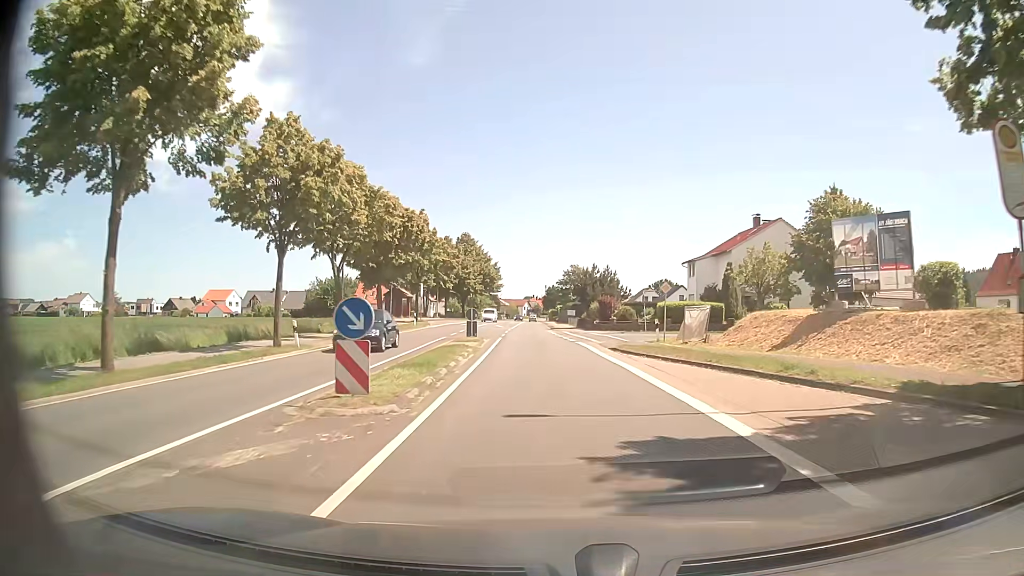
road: primary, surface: asphalt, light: Day
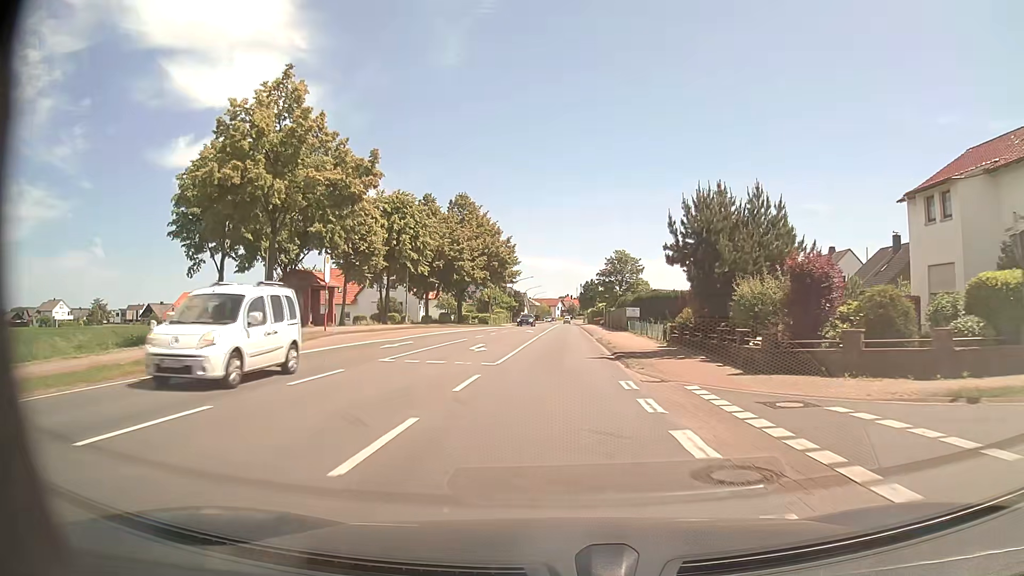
(-1.0, +38.8) m; -3°
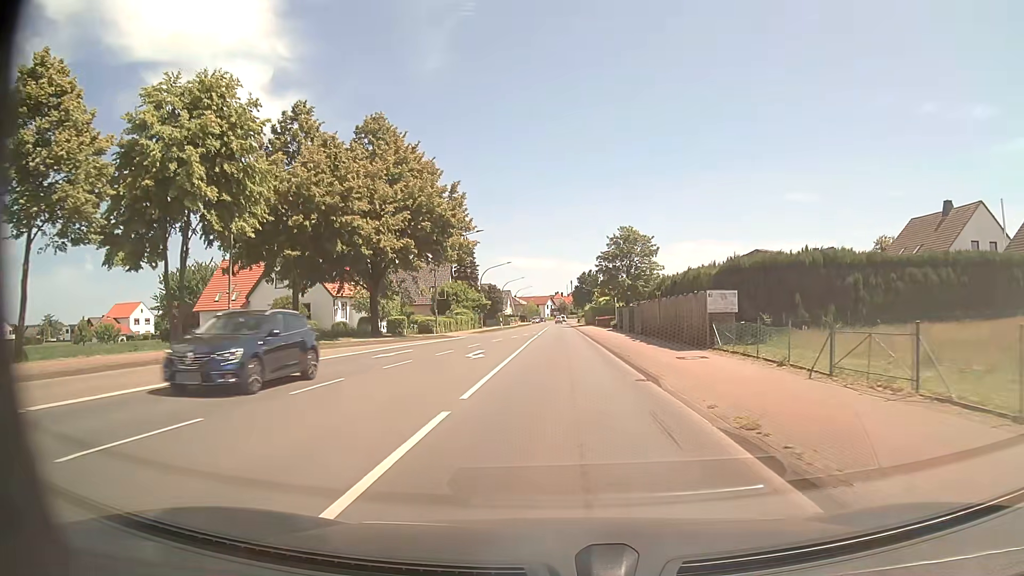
(+0.1, +31.2) m; +1°
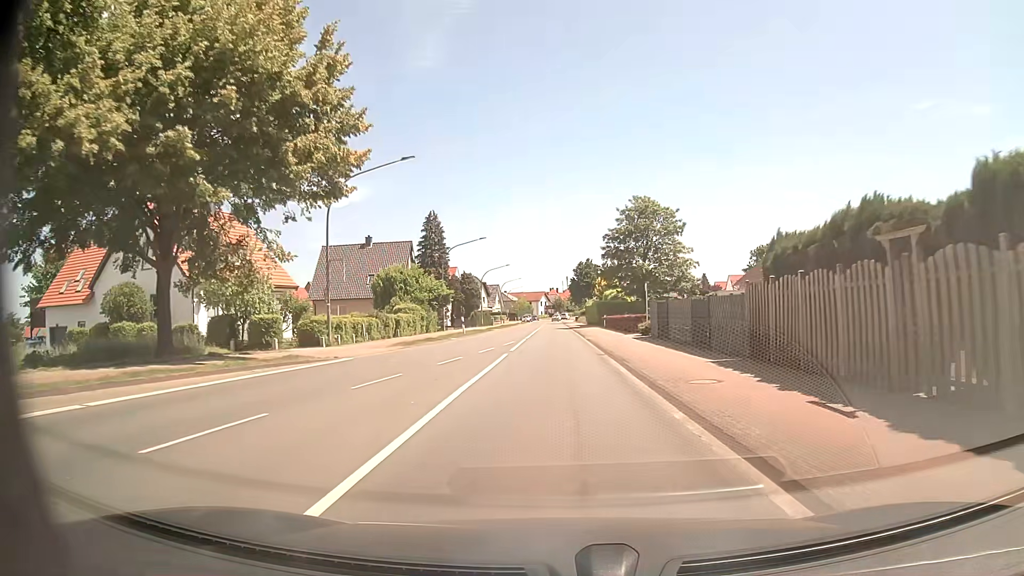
(+0.2, +23.4) m; +1°
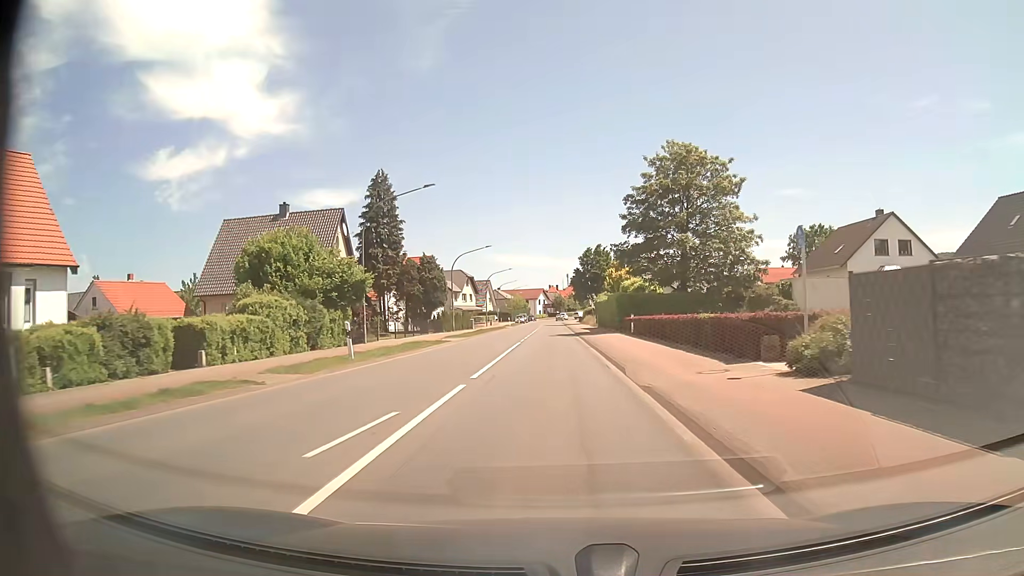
(0.0, +23.5) m; 0°
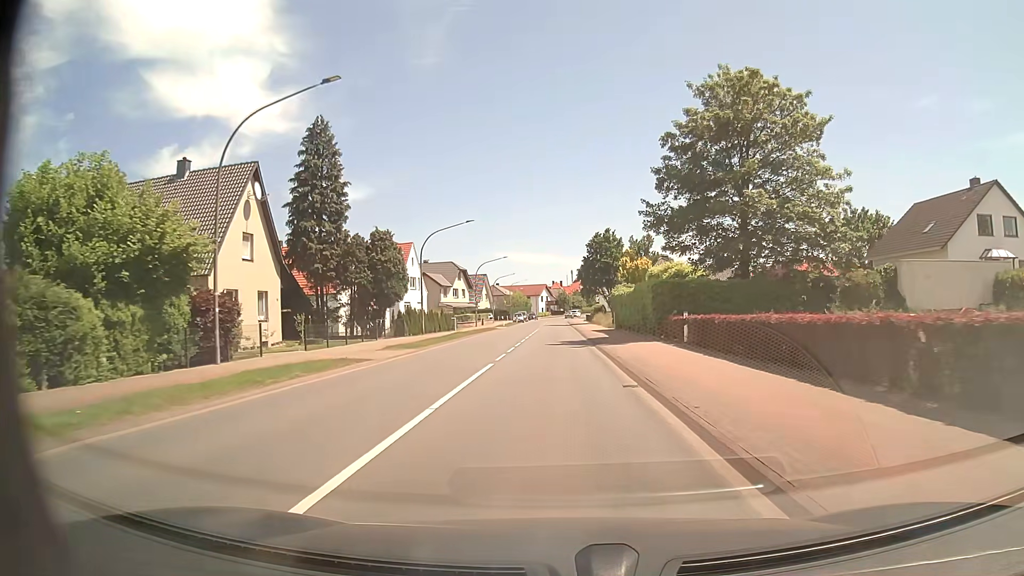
(0.0, +15.7) m; 0°
(0, +10) (0, +20) (0, +30) (0, +40) (0, +50) (-1, +60) (-1, +70) (-1, +80) (-1, +90) (-1, +100) m
